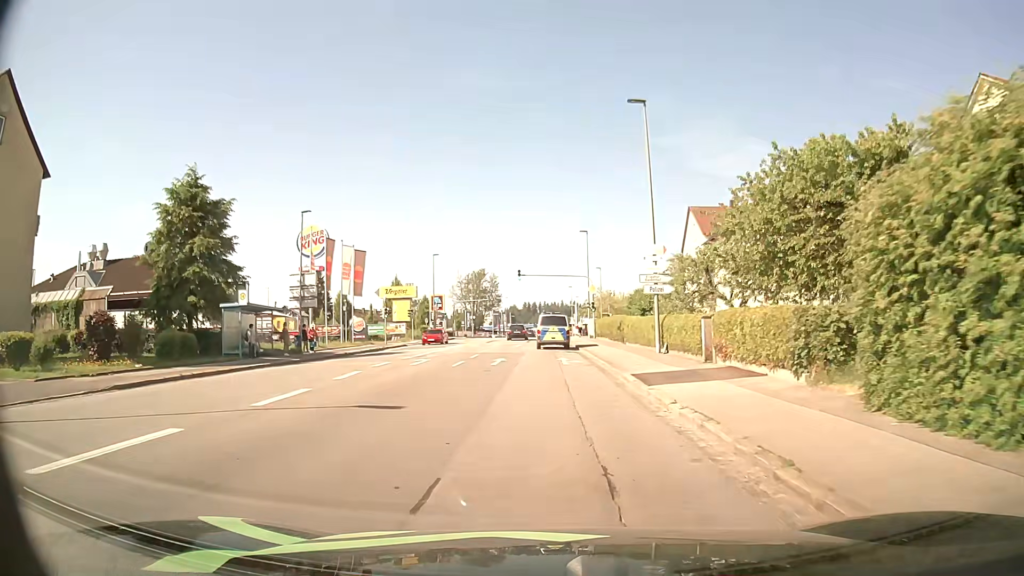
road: tertiary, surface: asphalt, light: Day
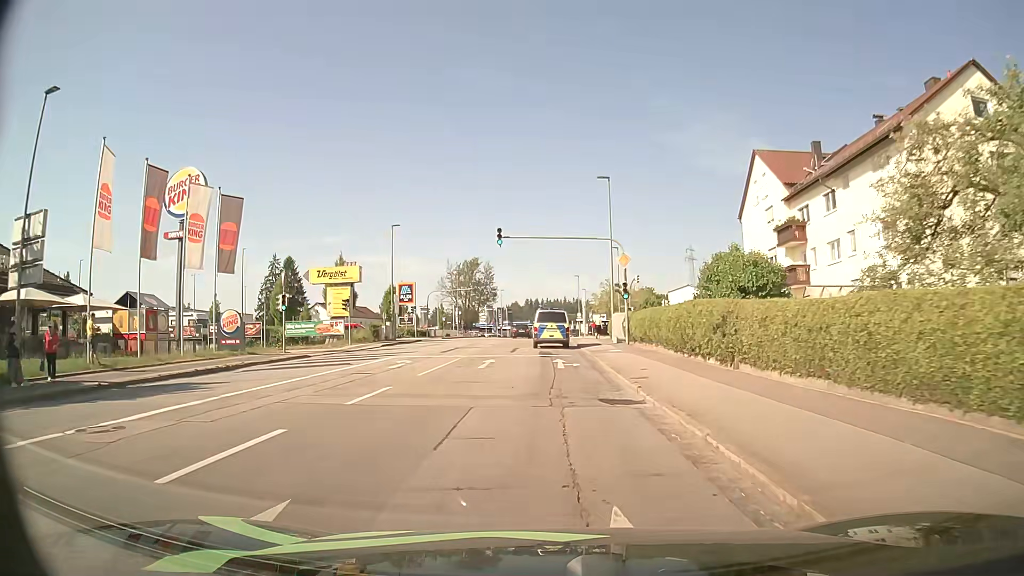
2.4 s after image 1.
(+0.3, +23.0) m; 0°
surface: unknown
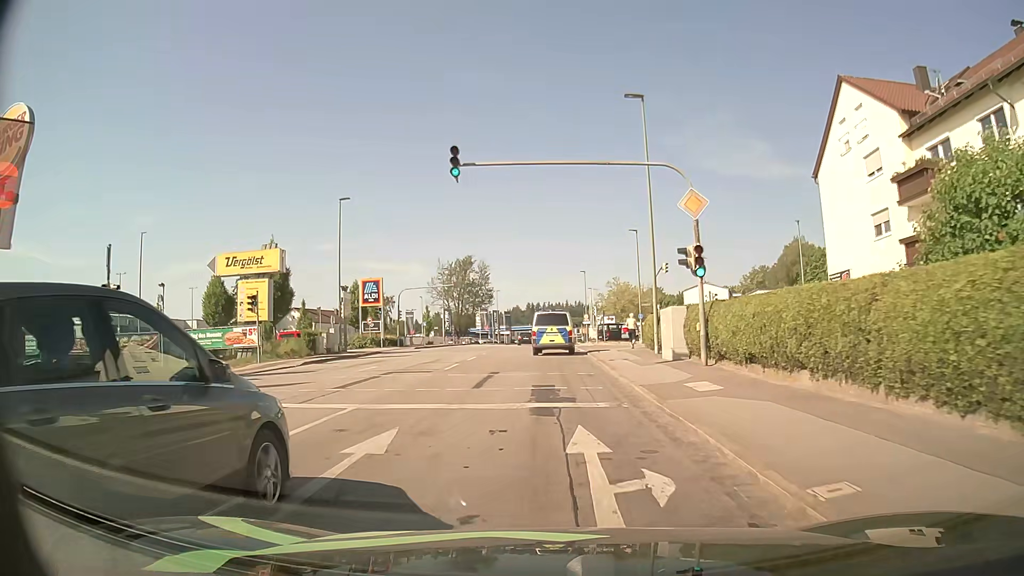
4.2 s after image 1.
(+0.1, +16.0) m; 0°
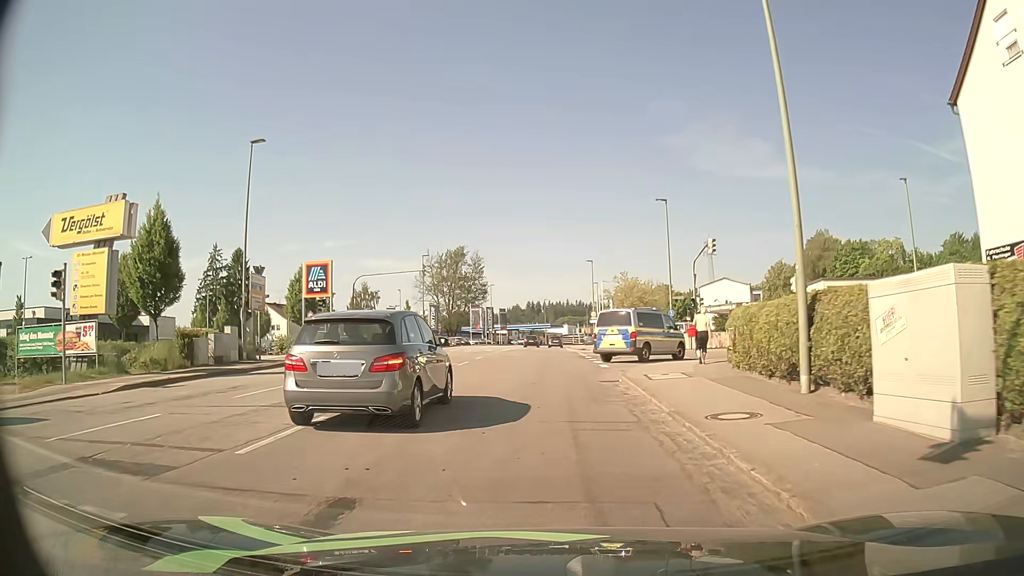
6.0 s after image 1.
(0.0, +14.9) m; 0°
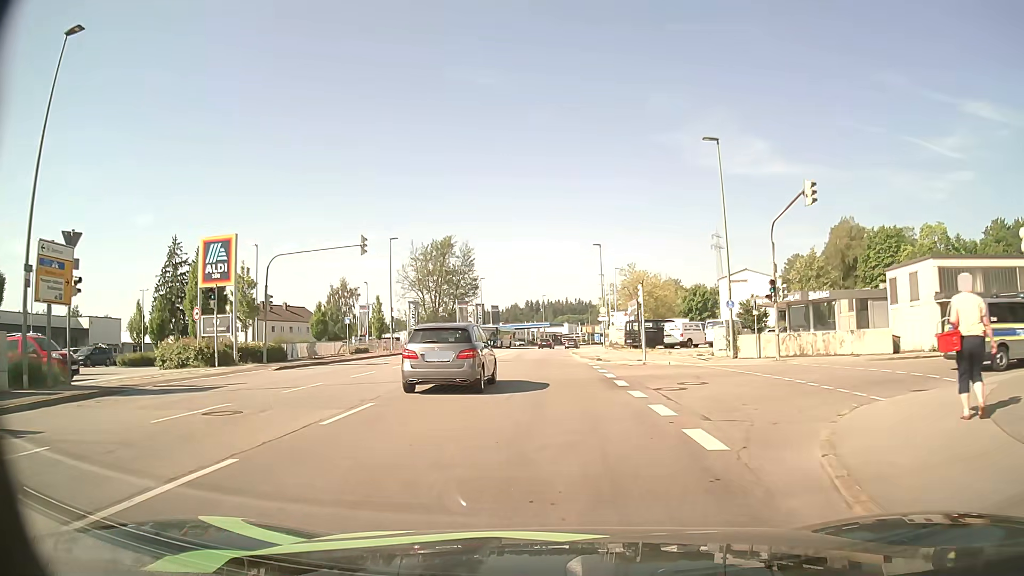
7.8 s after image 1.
(0.0, +15.1) m; 0°
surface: asphalt
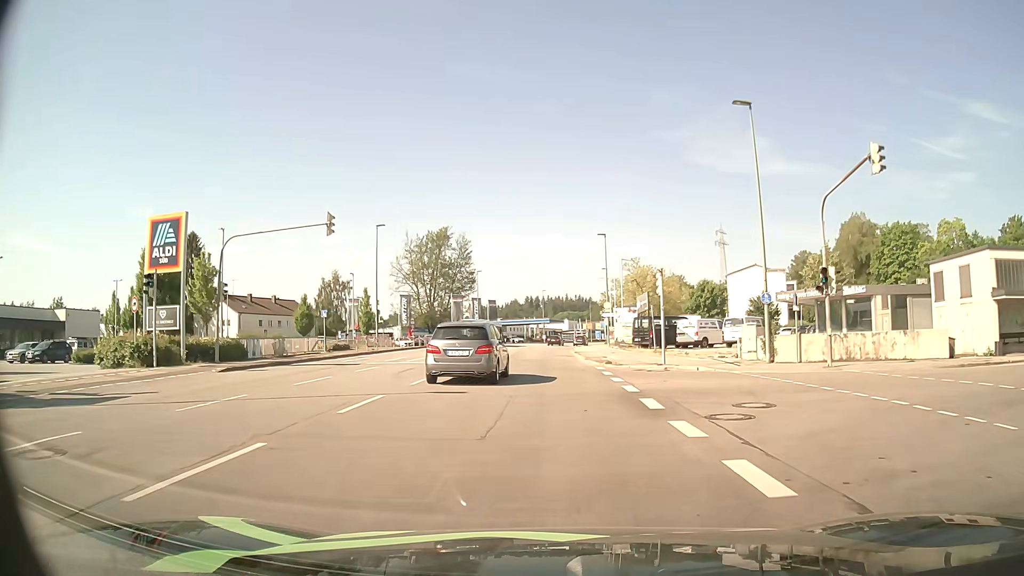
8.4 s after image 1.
(0.0, +5.2) m; -1°
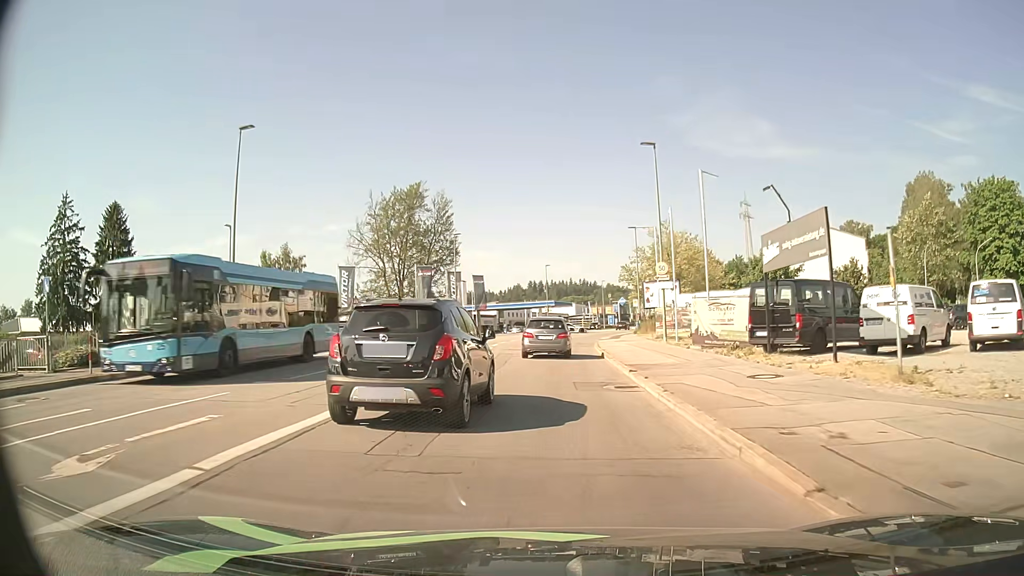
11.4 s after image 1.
(+0.1, +27.1) m; 0°
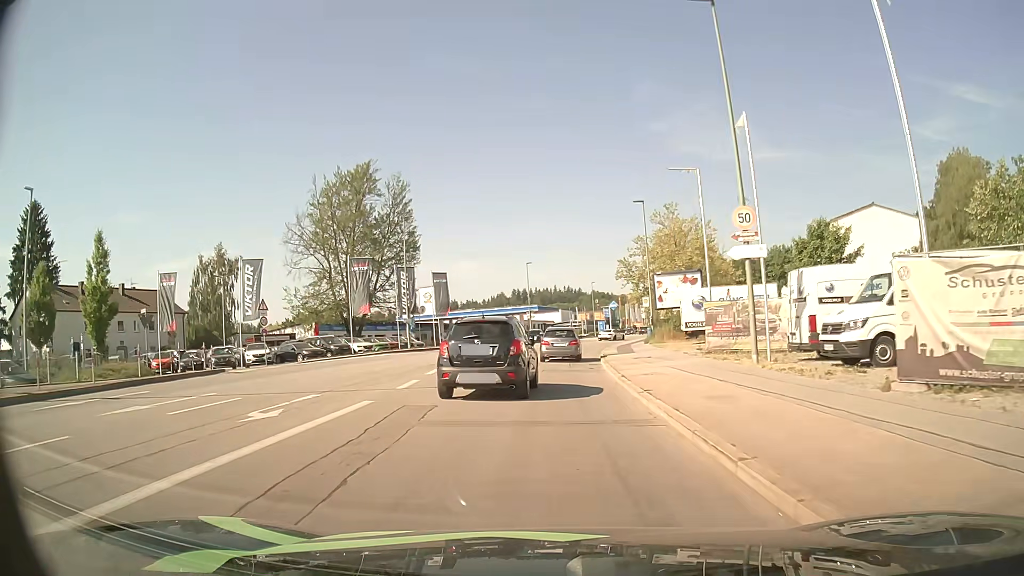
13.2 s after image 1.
(+0.3, +16.9) m; +2°
(0, +10) (0, +20) (0, +30) (0, +40) (+1, +50) (+3, +60) (+4, +70) (+6, +80) (+9, +89) (+11, +99) m
